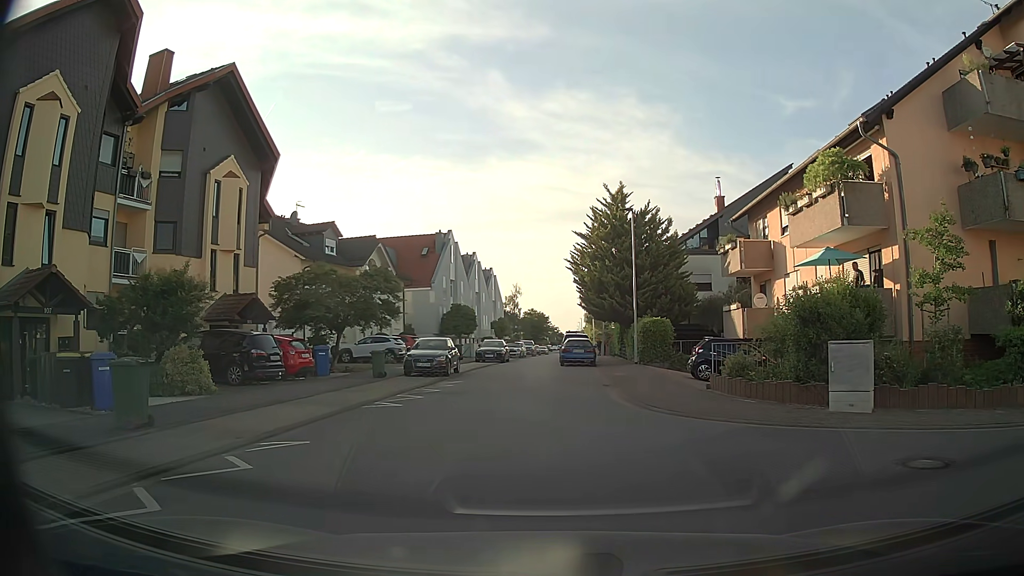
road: residential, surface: asphalt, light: Day
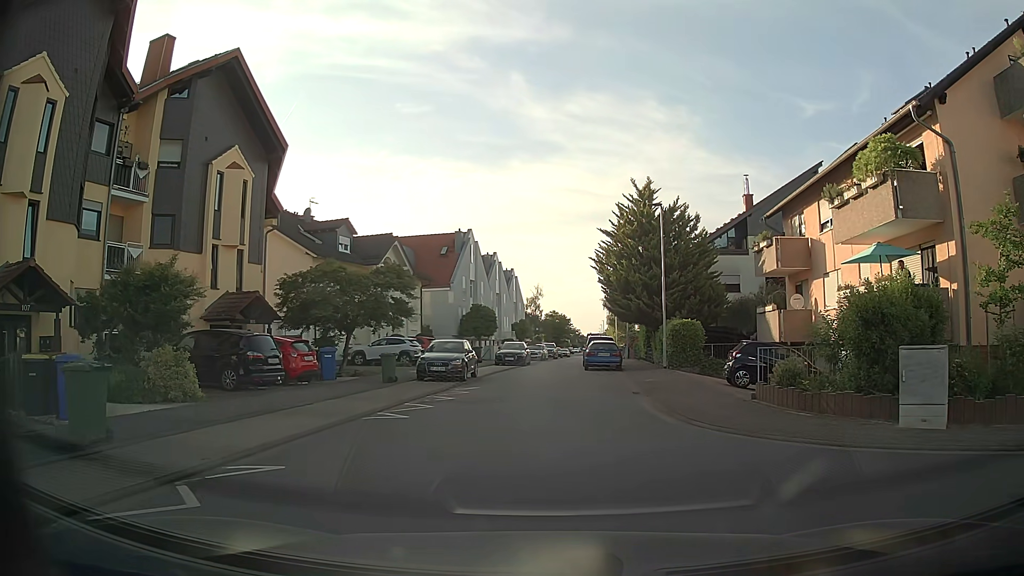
(0.0, +1.9) m; -1°
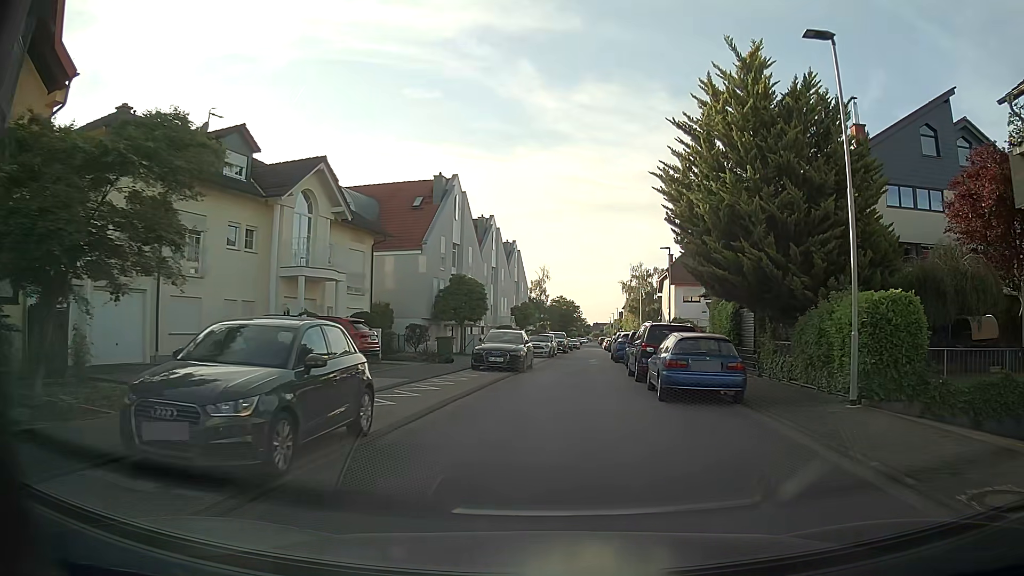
(+0.1, +17.9) m; +2°
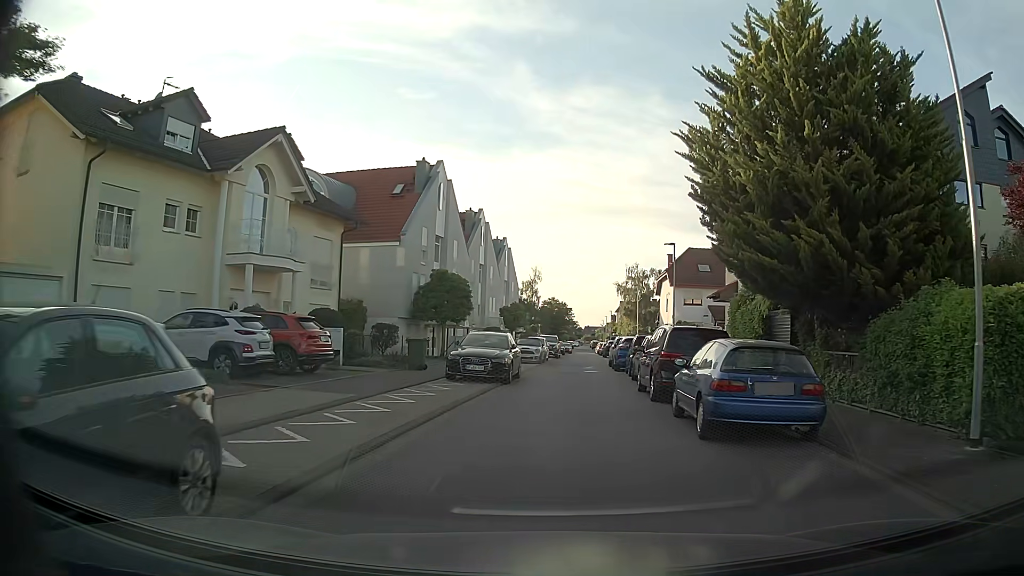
(0.0, +4.2) m; +1°
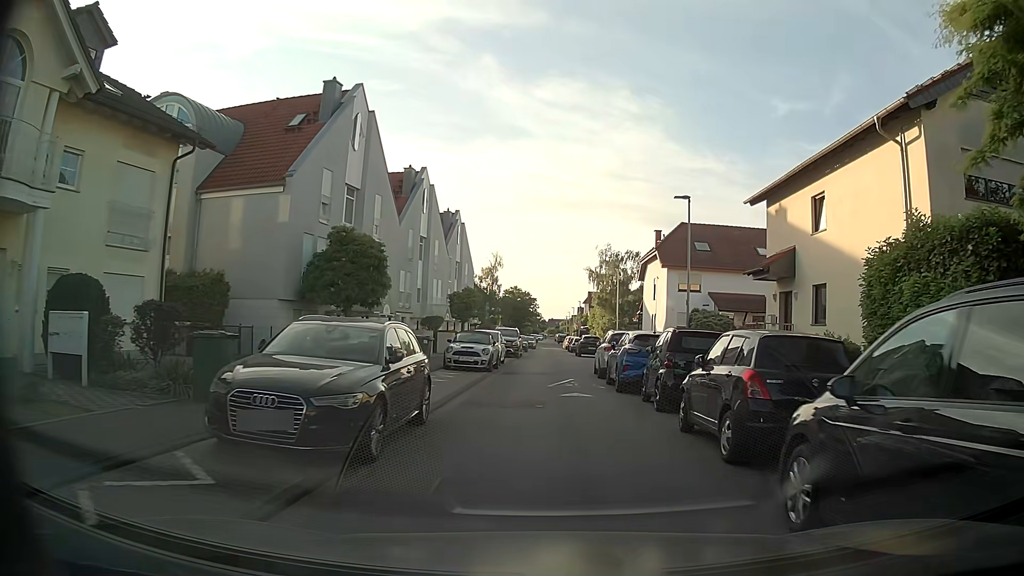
(+0.2, +12.6) m; +1°
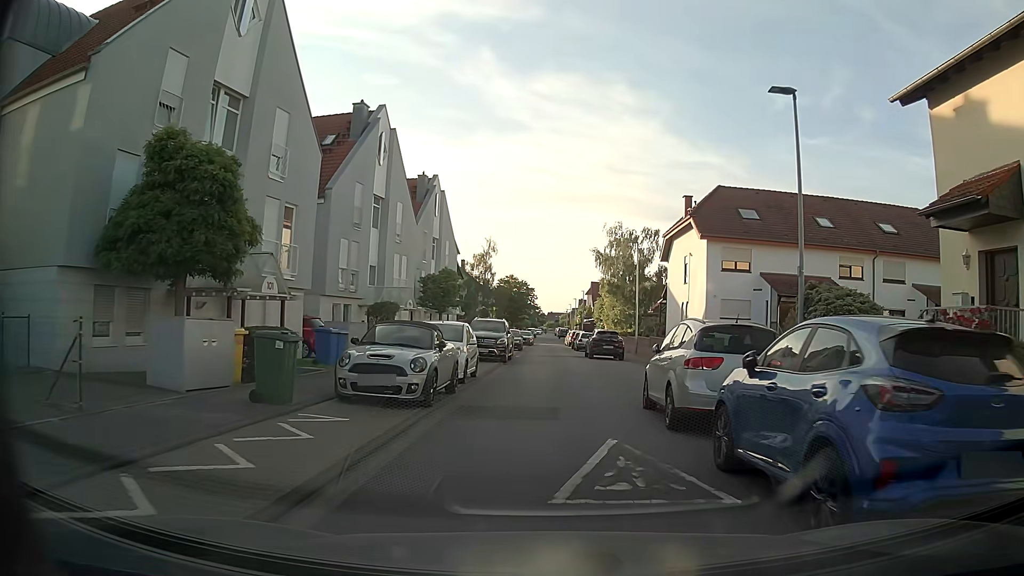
(+0.3, +12.3) m; +1°
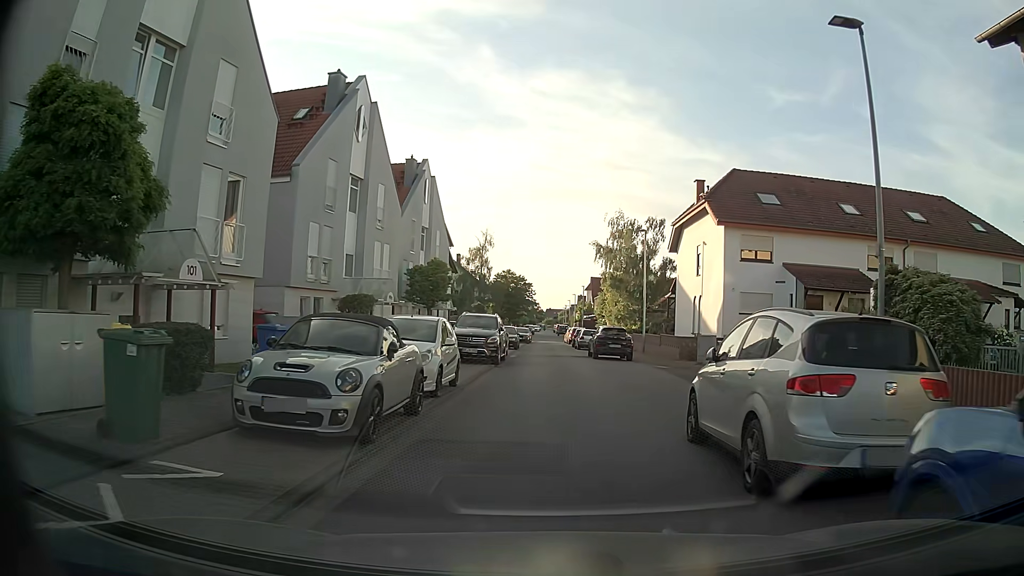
(0.0, +3.8) m; 0°
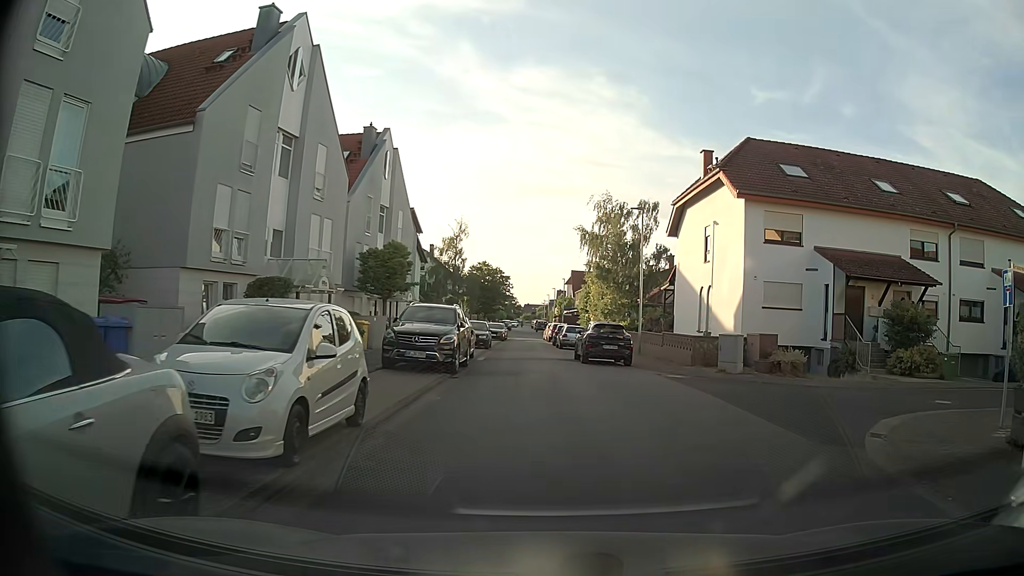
(0.0, +6.2) m; +2°
(+2, +10) (+1, +19) (-1, +29) (-1, +39) (-1, +49) (-1, +59) (-1, +69) (0, +79) (-7, +85) (-17, +86) m
